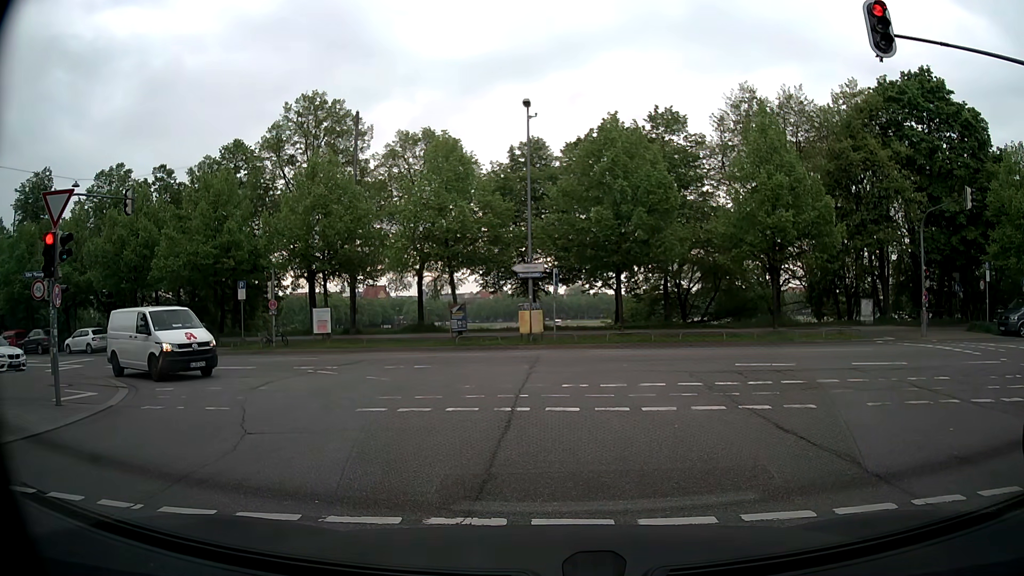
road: tertiary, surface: asphalt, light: Day
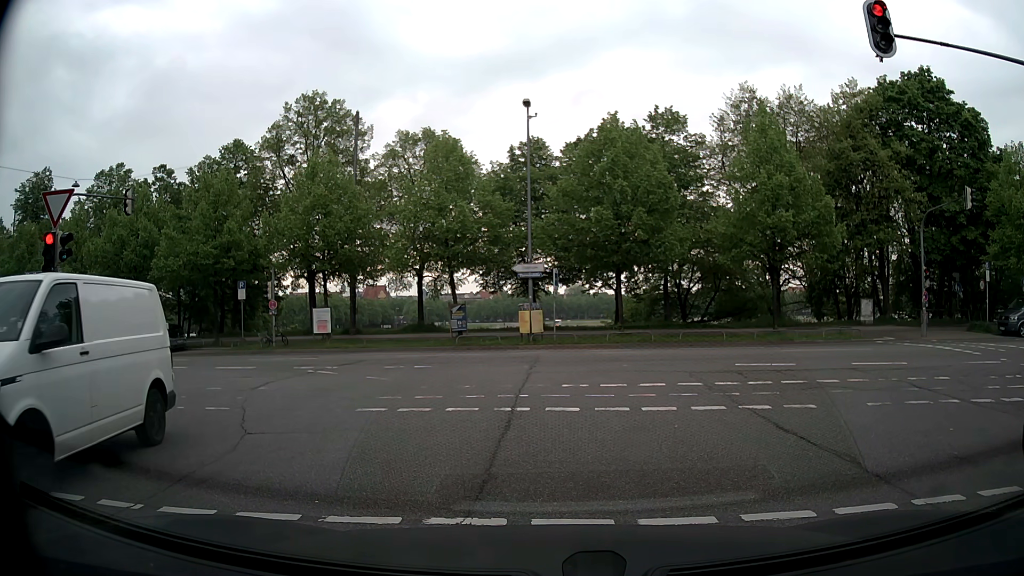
(0.0, 0.0) m; 0°
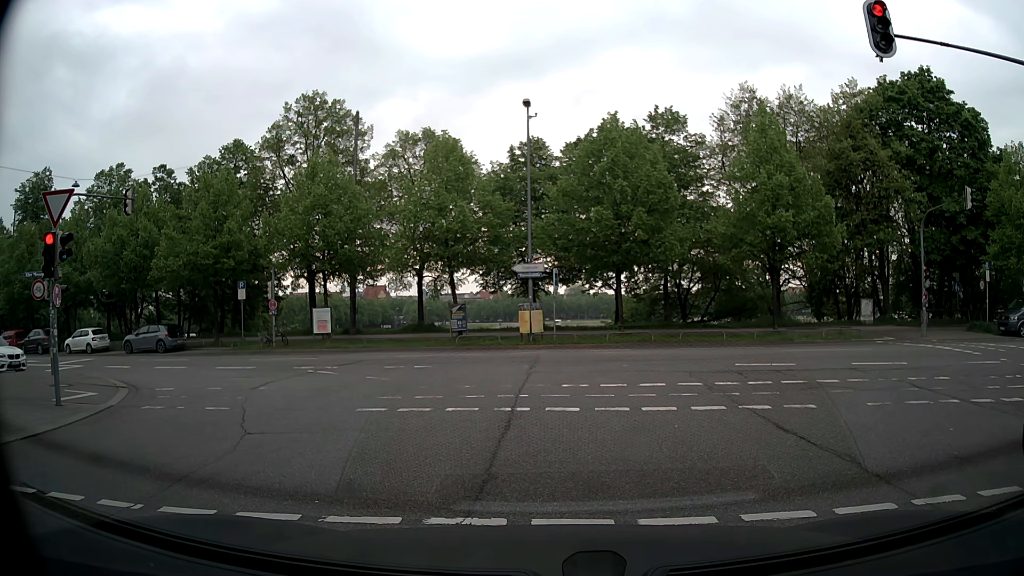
(0.0, 0.0) m; 0°
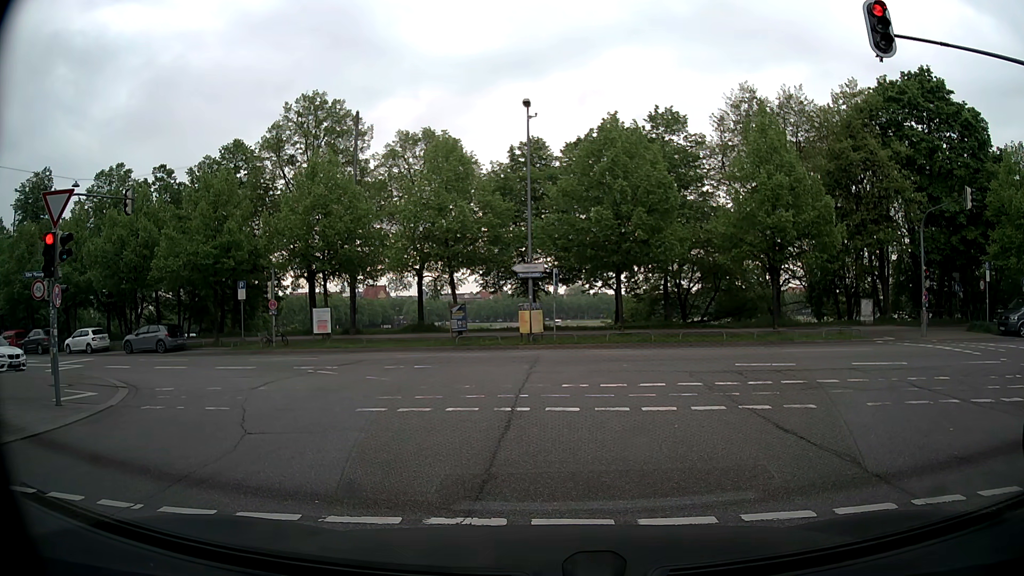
(0.0, 0.0) m; 0°
(0, +10) (-2, +20) (-9, +27) (-19, +30) (-28, +33) (-38, +35) (-48, +37) (-57, +40) (-67, +43) (-76, +46) m
